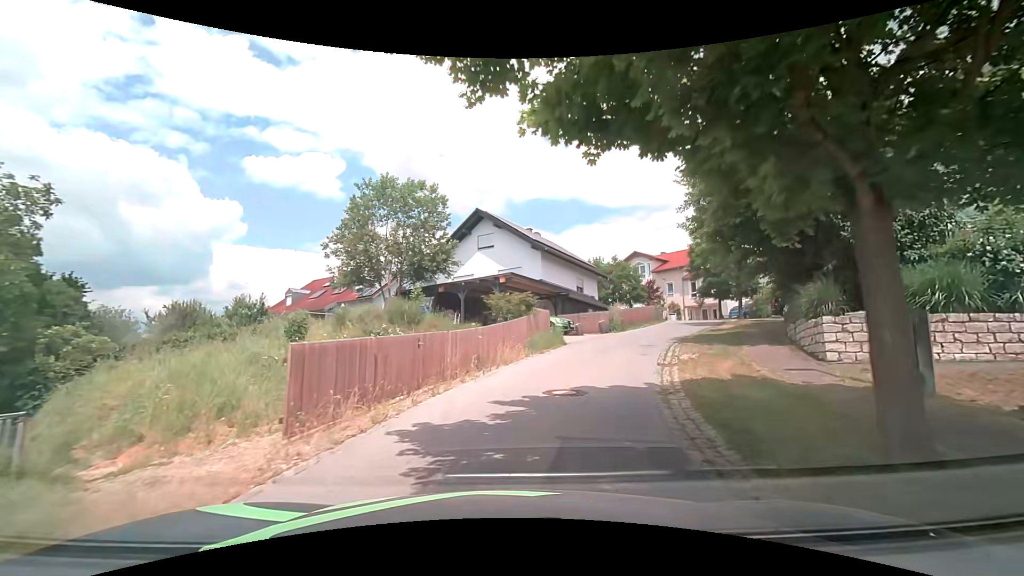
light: Day
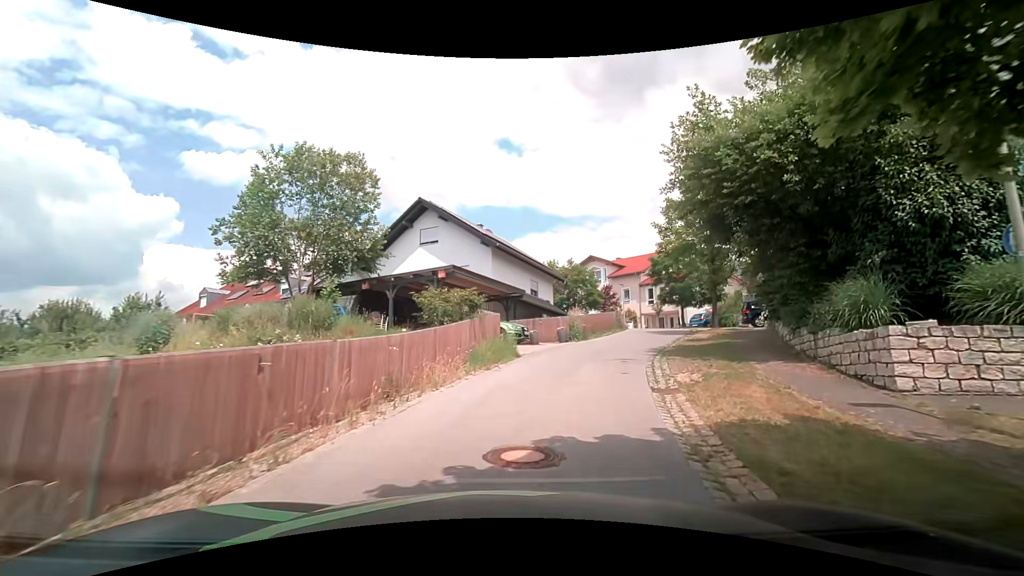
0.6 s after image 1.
(+0.2, +4.3) m; +5°
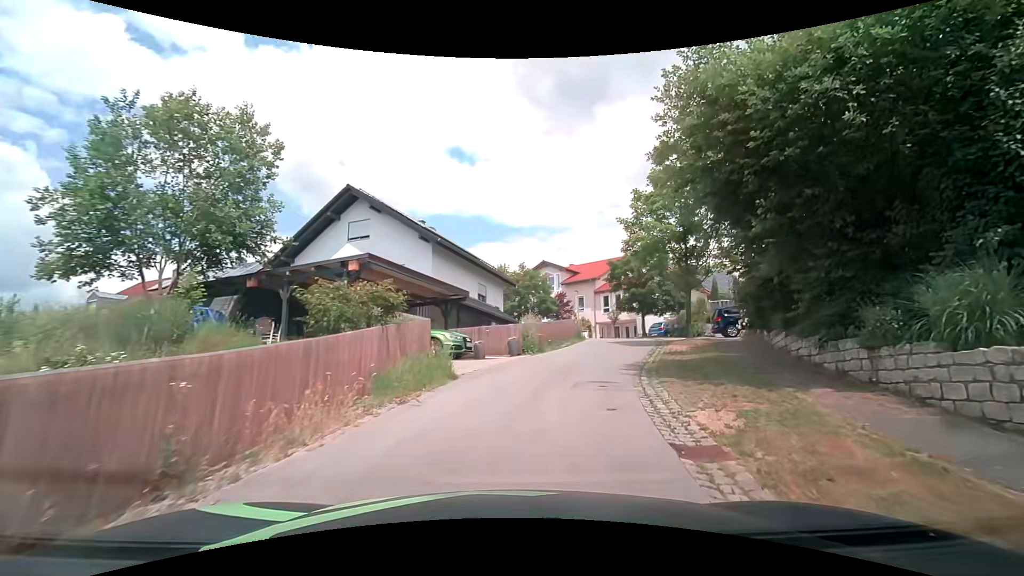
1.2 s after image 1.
(+0.3, +4.2) m; +7°
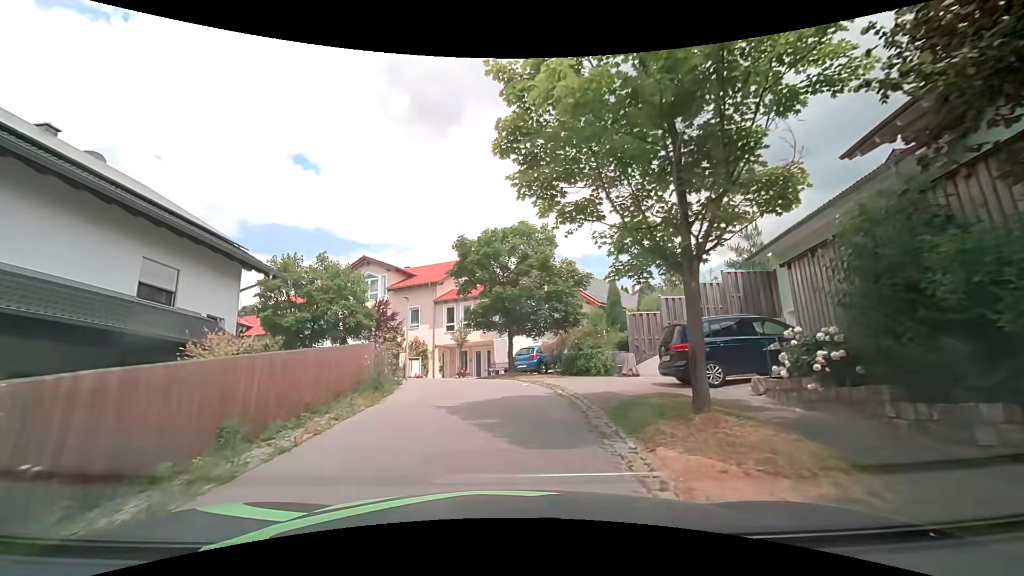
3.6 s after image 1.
(+2.8, +16.0) m; +18°
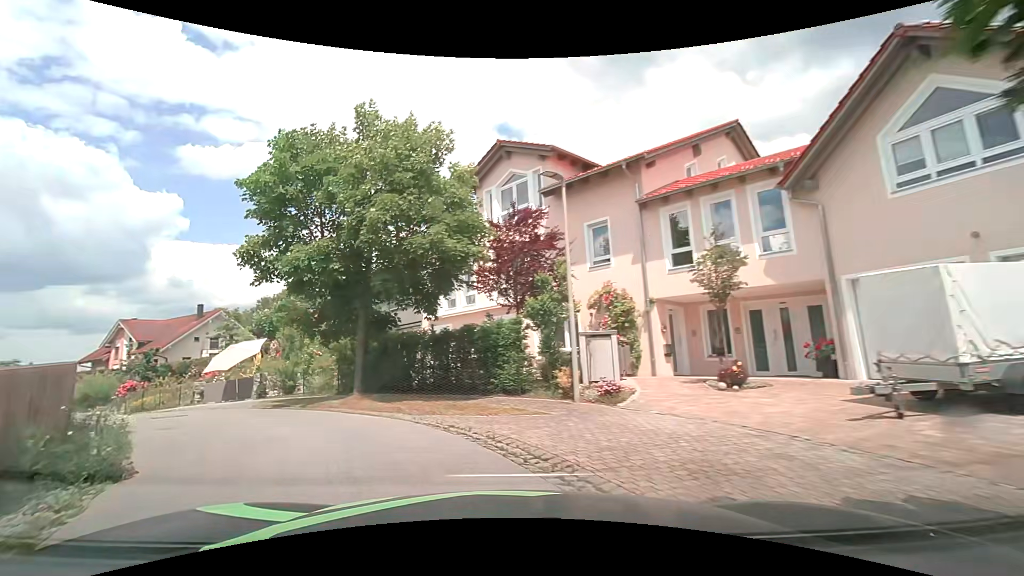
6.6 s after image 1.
(-1.9, +20.3) m; -23°
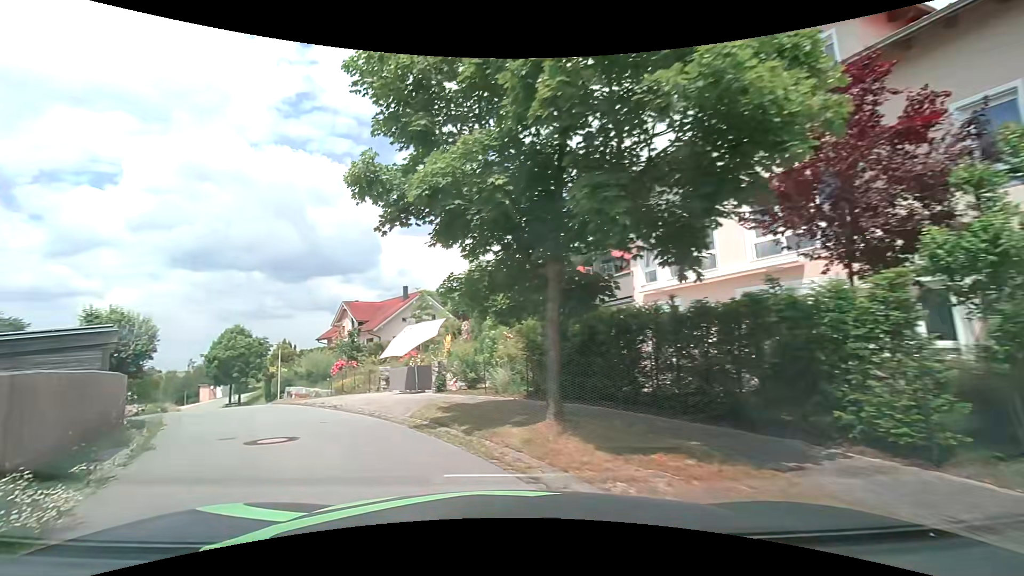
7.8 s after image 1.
(-1.2, +6.4) m; -23°
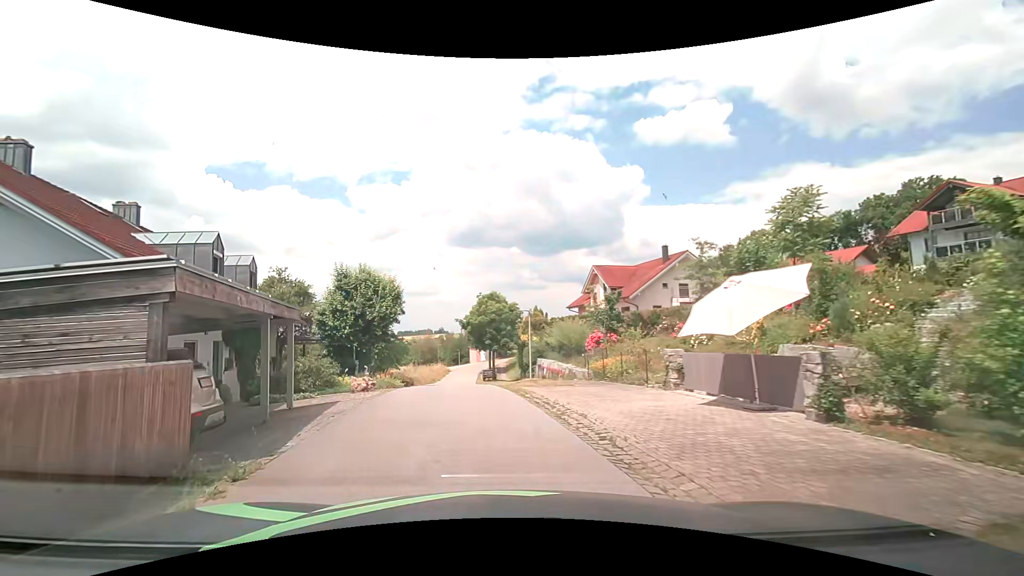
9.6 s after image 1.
(-2.3, +8.6) m; -29°
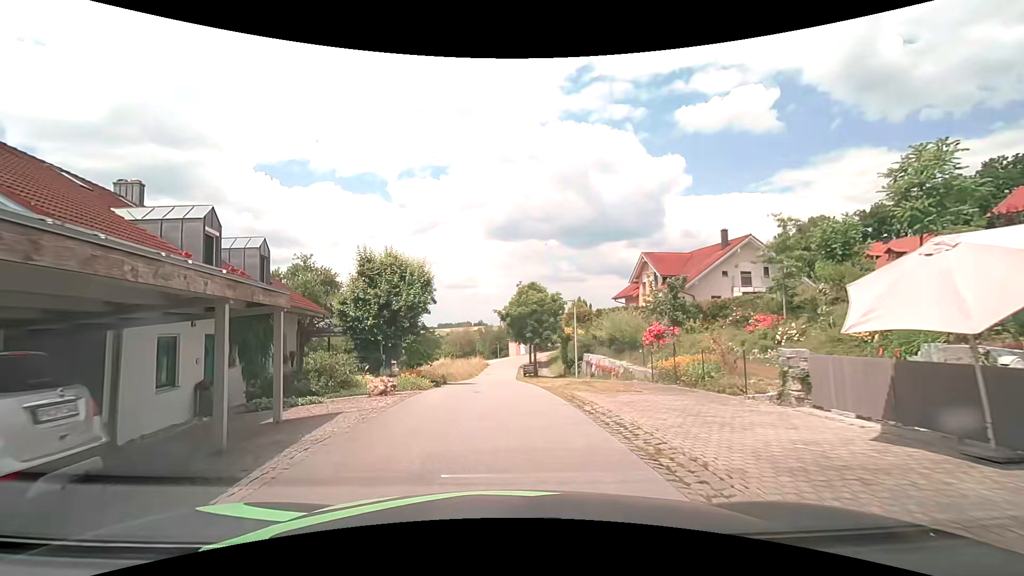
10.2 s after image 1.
(-0.1, +3.5) m; -4°
(0, +10) (-1, +20) (-1, +30) (-1, +40) (-2, +50) (-1, +60) (+2, +69) (+9, +75) (+19, +73) (+26, +66) m
